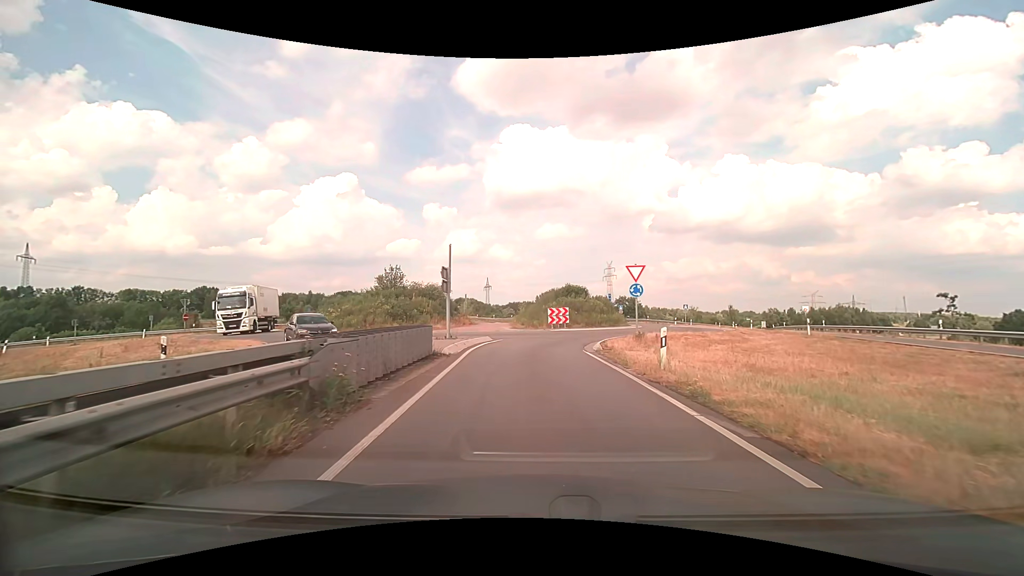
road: trunk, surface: asphalt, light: Day
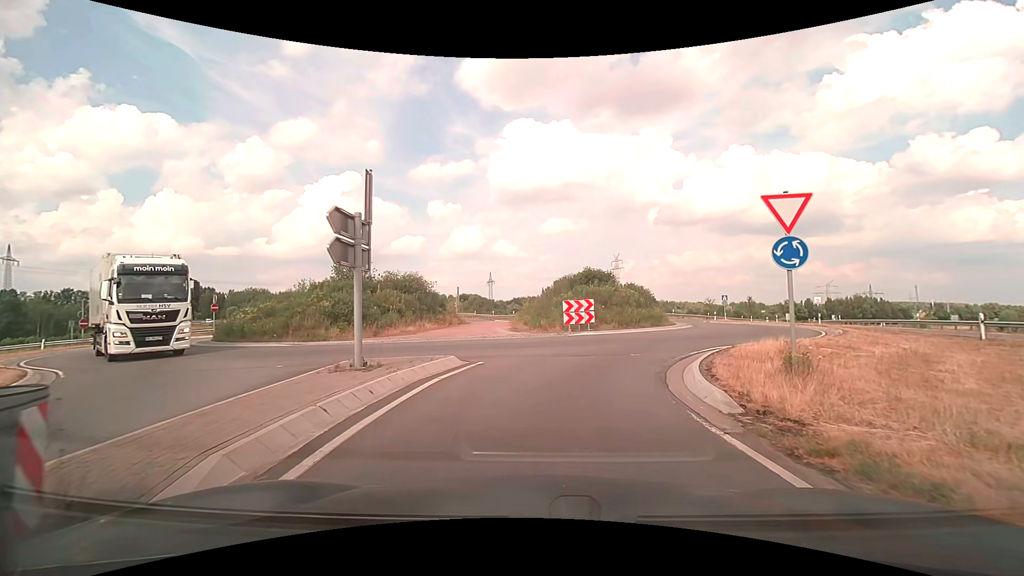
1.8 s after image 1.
(-0.2, +11.7) m; -1°
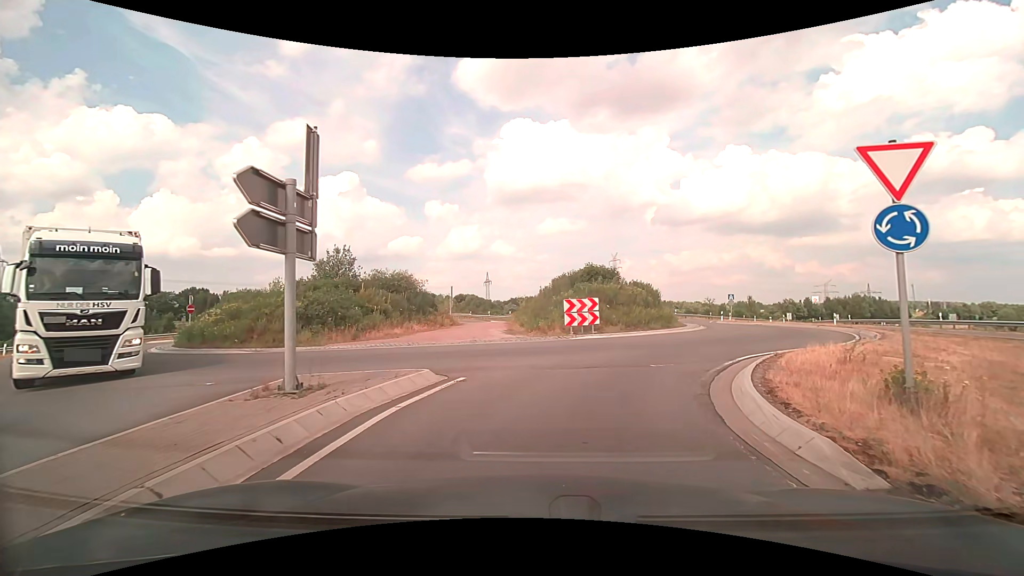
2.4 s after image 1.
(0.0, +2.6) m; 0°
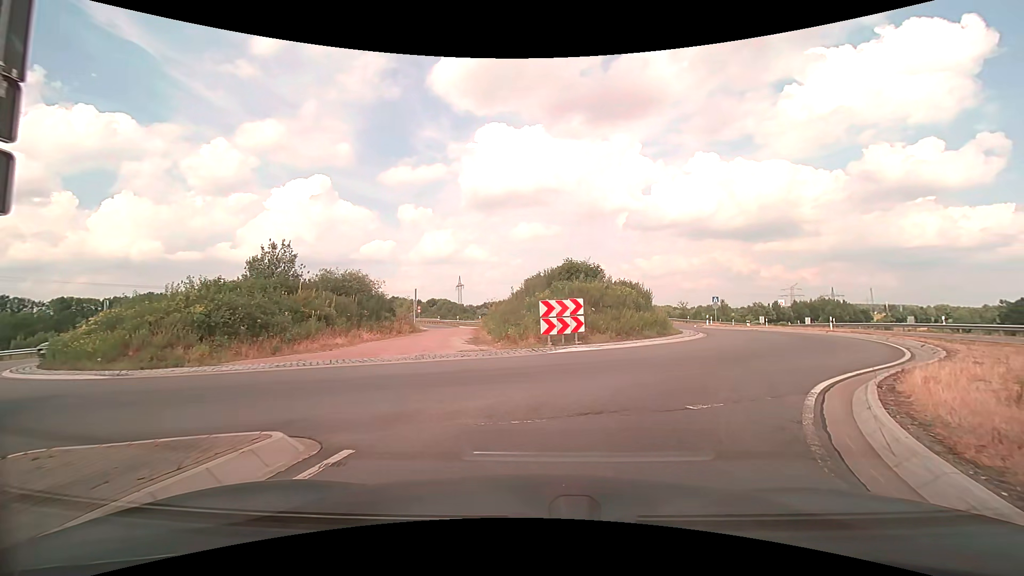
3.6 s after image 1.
(+0.1, +4.6) m; +3°
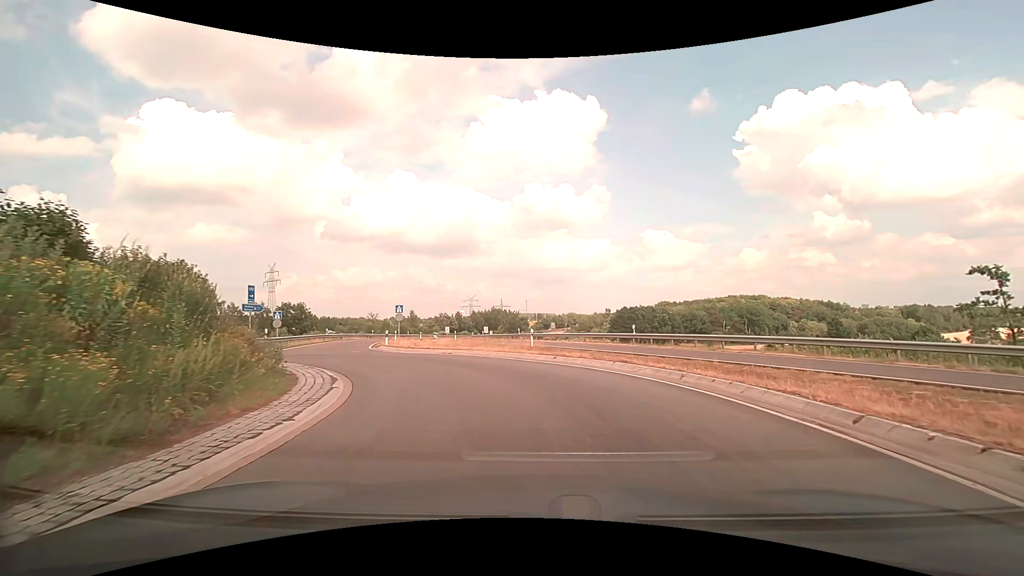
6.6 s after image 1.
(+4.5, +14.6) m; +33°
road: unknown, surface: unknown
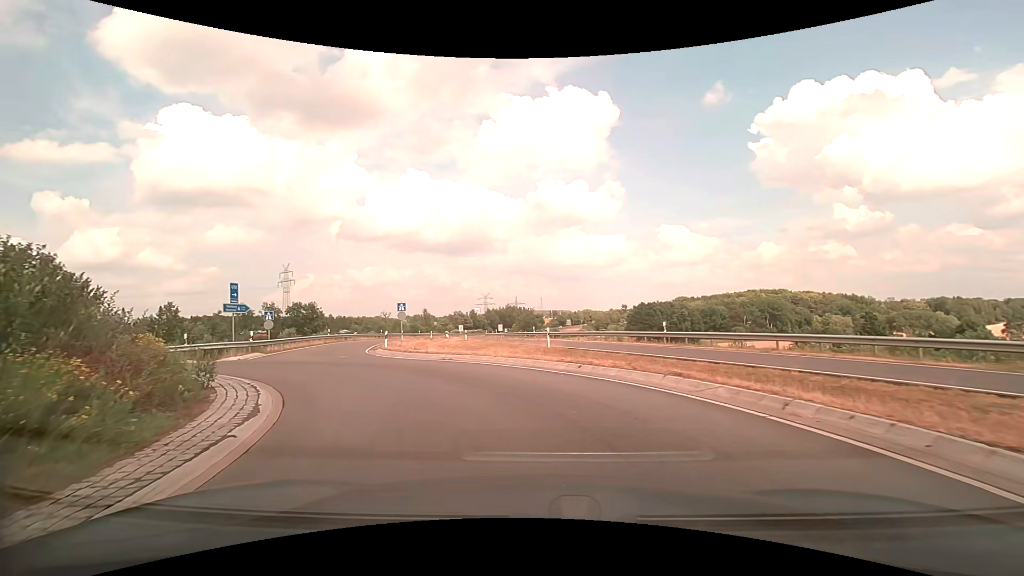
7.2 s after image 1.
(0.0, +3.7) m; -1°
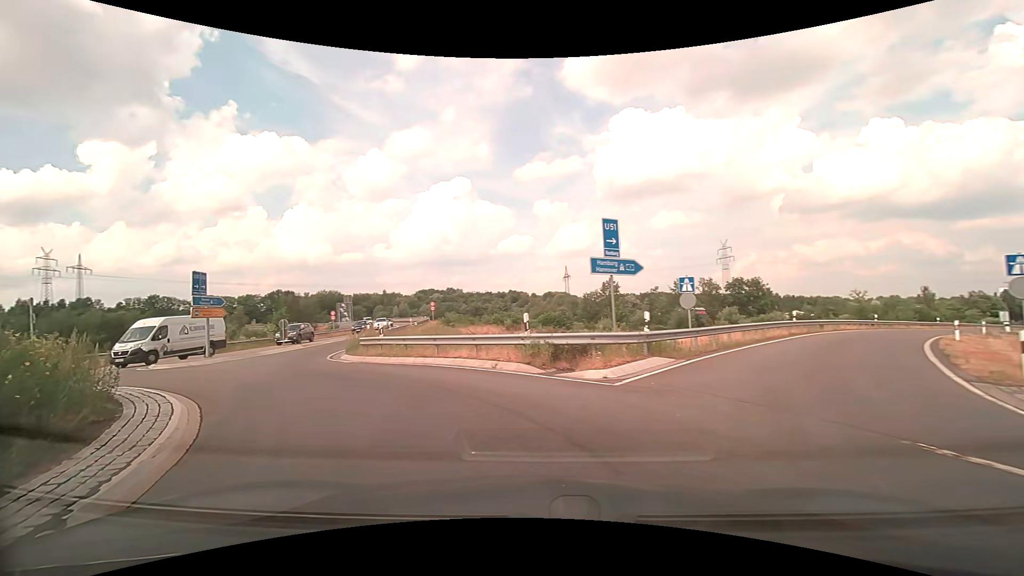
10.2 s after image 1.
(-6.4, +16.3) m; -48°
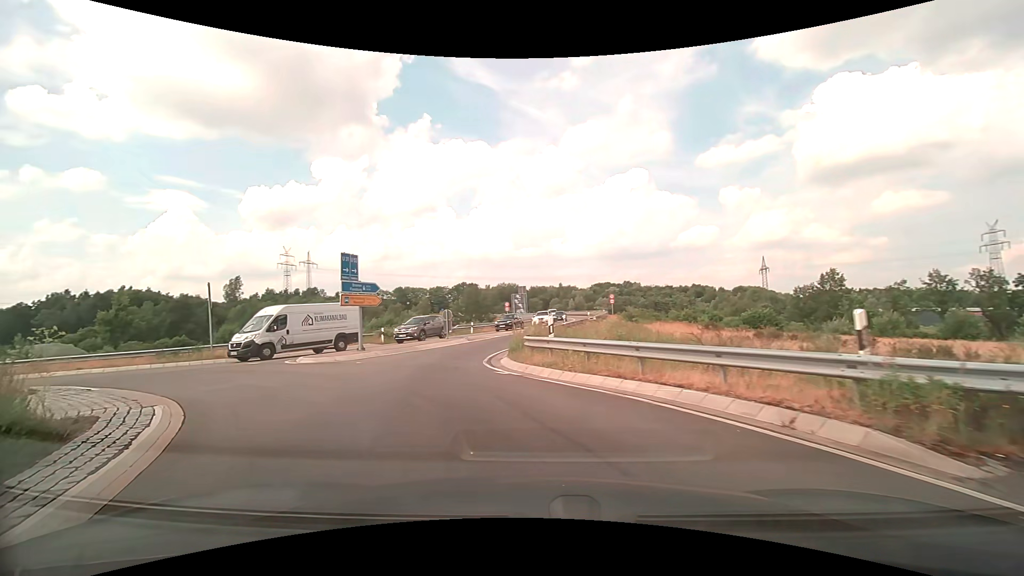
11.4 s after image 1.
(-1.2, +6.5) m; -20°
(-2, +10) (-4, +19) (-3, +29) (0, +39) (+2, +49) (+4, +59) (+5, +68) (+7, +78) (+7, +88) (+8, +98) m
